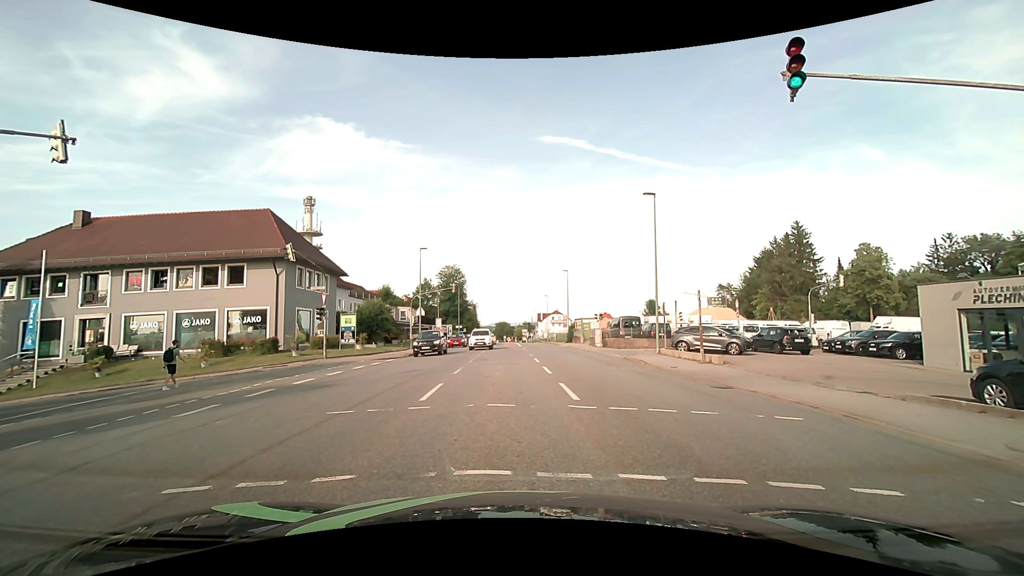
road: tertiary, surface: asphalt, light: Day
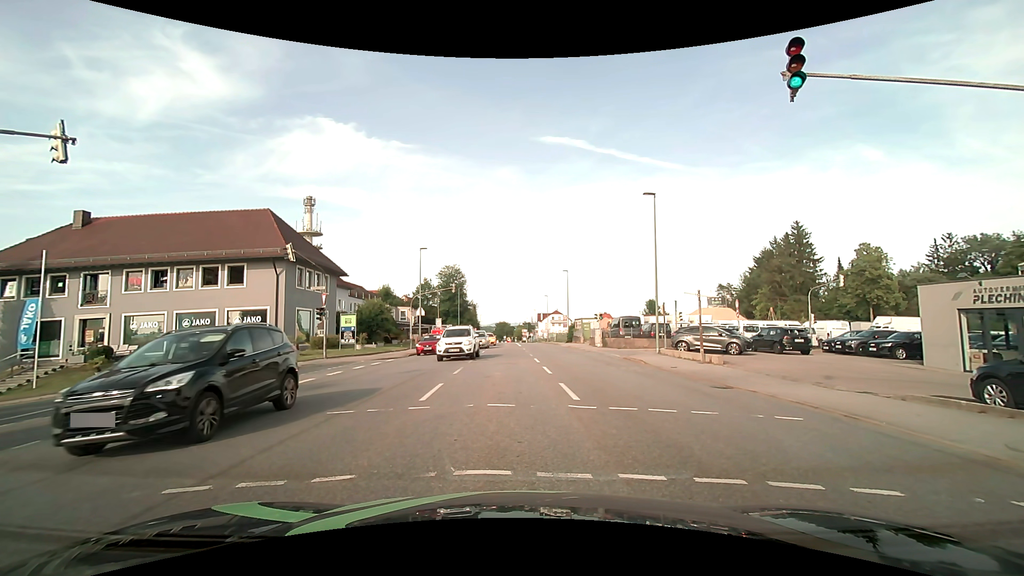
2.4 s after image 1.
(0.0, 0.0) m; 0°
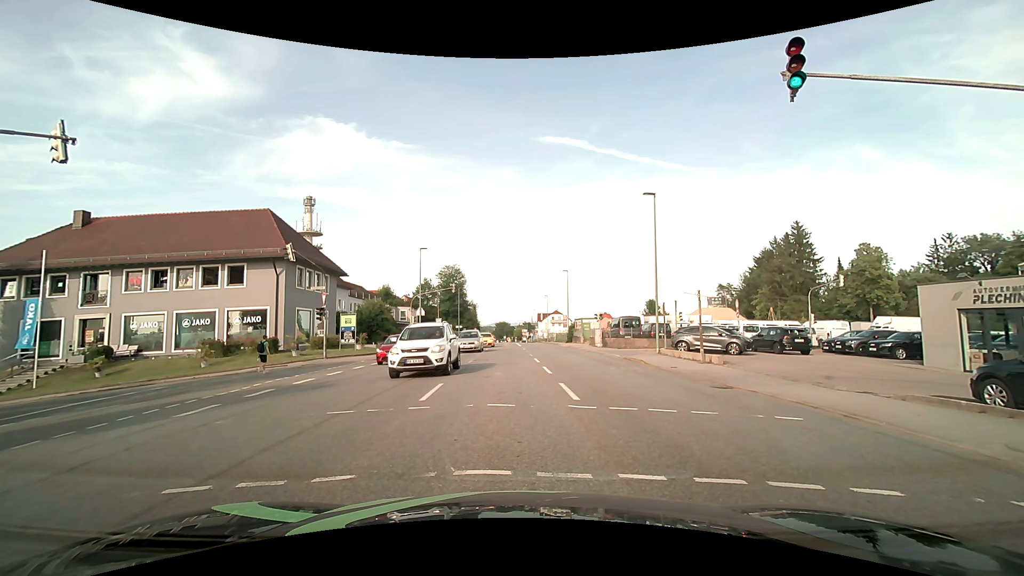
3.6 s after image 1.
(0.0, 0.0) m; 0°
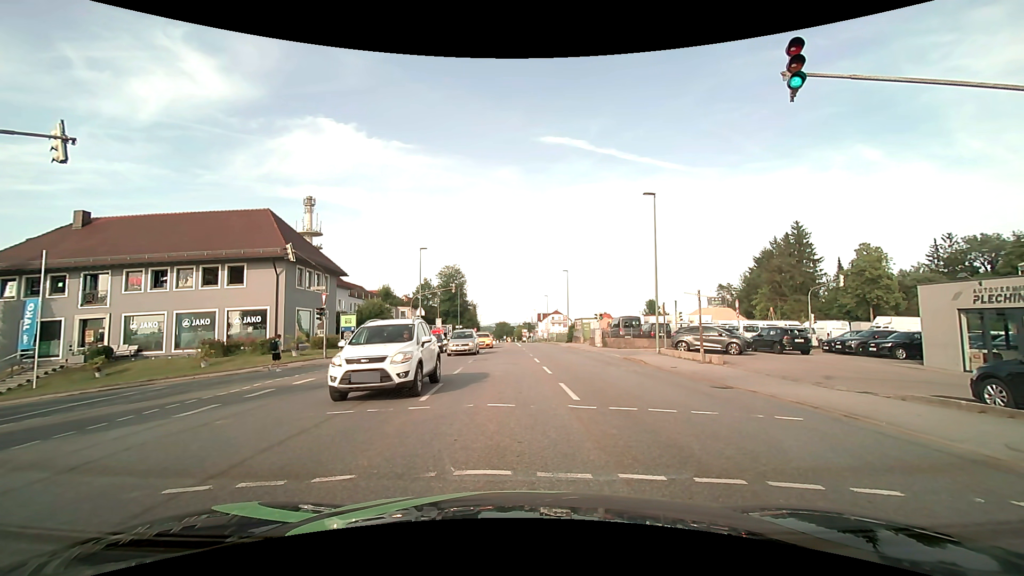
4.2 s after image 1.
(0.0, 0.0) m; 0°
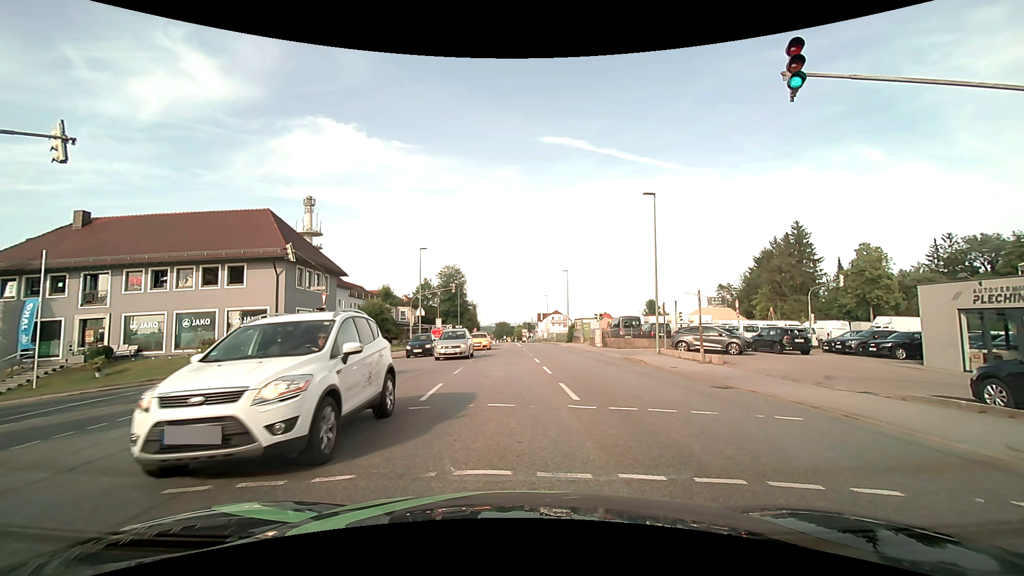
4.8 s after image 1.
(0.0, 0.0) m; 0°
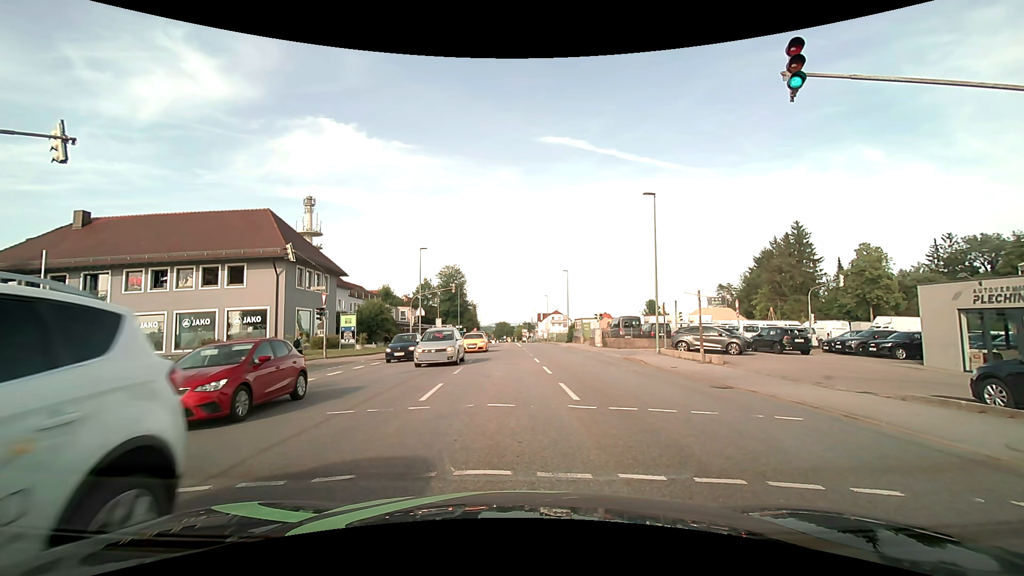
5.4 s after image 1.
(0.0, 0.0) m; 0°
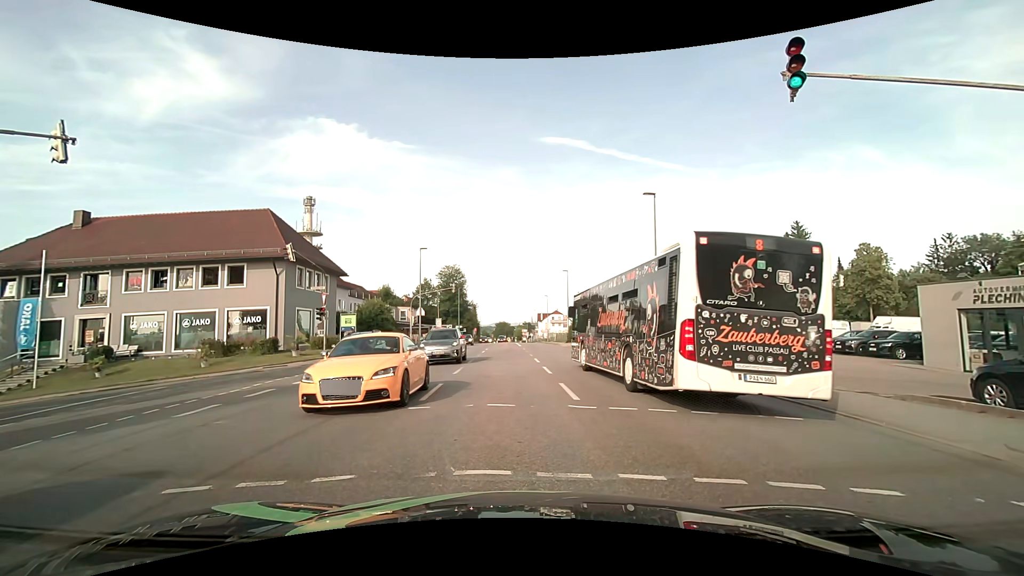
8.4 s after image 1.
(0.0, 0.0) m; 0°
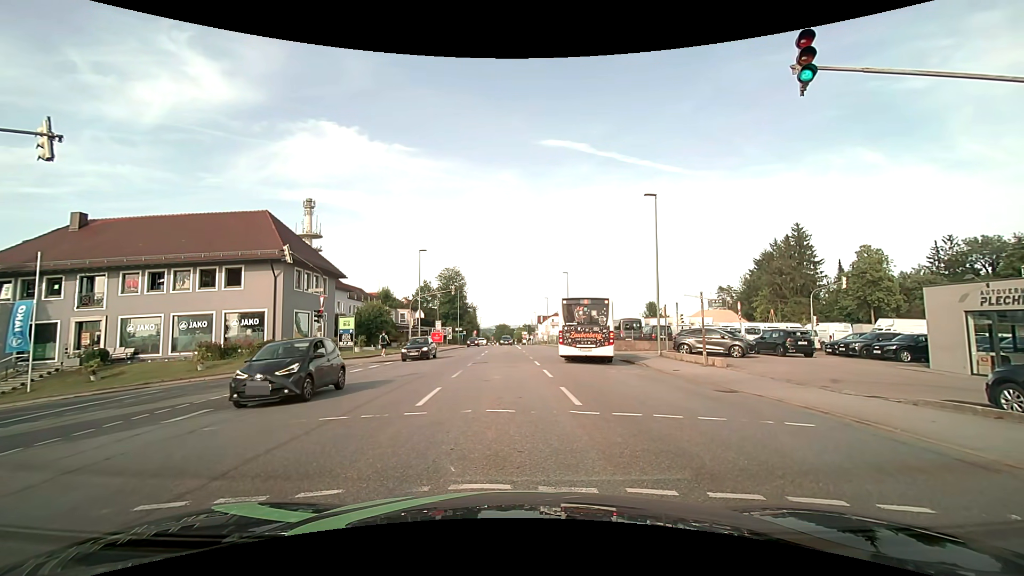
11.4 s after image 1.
(0.0, +0.3) m; 0°
